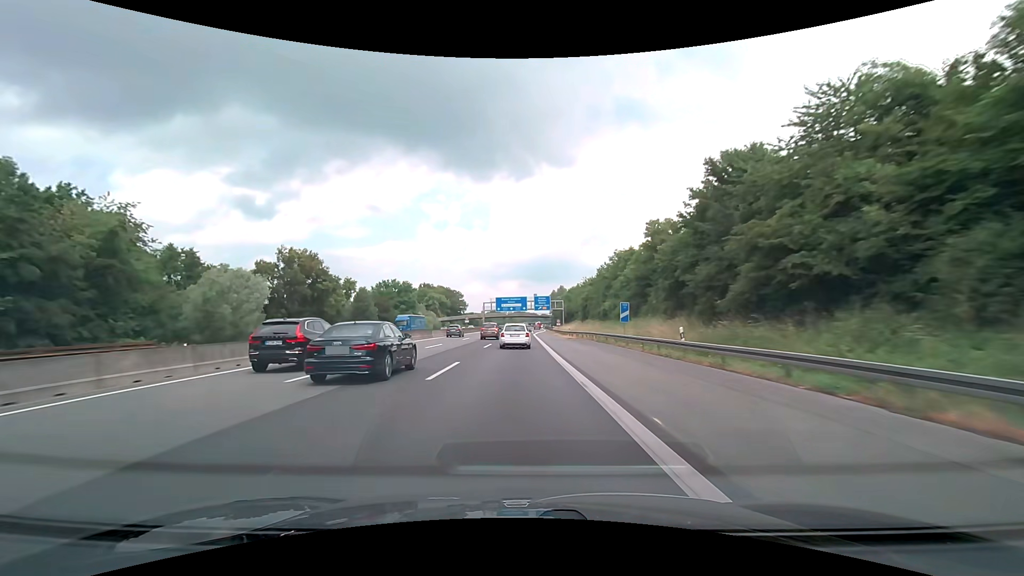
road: motorway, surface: asphalt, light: Day
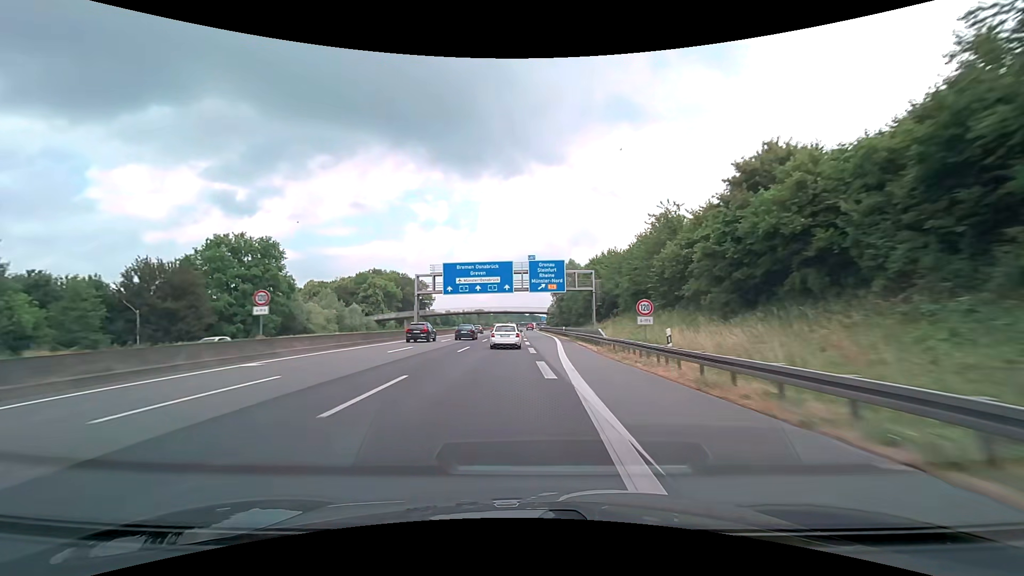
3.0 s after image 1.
(+0.6, +76.8) m; +1°
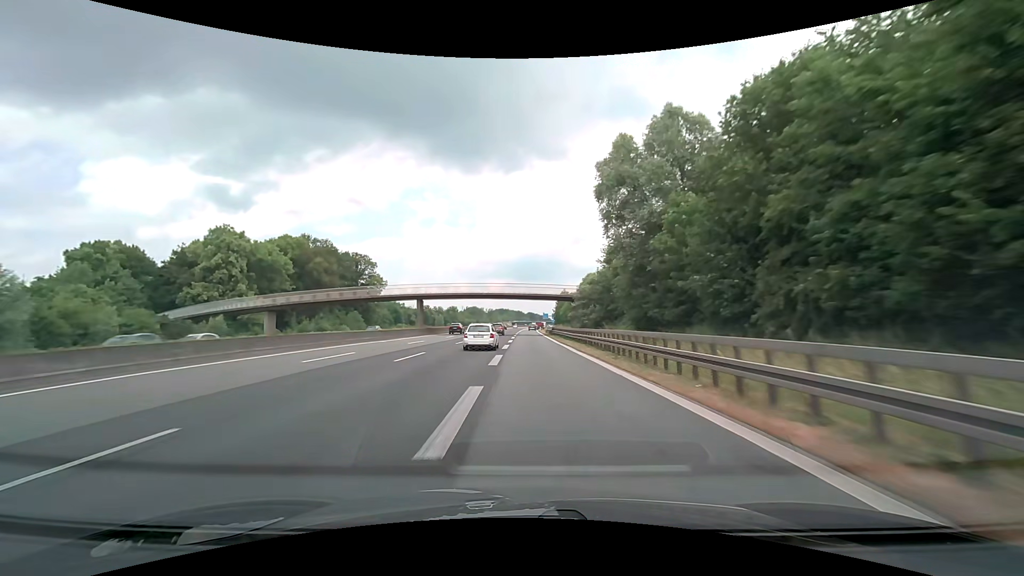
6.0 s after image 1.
(+1.0, +78.6) m; 0°
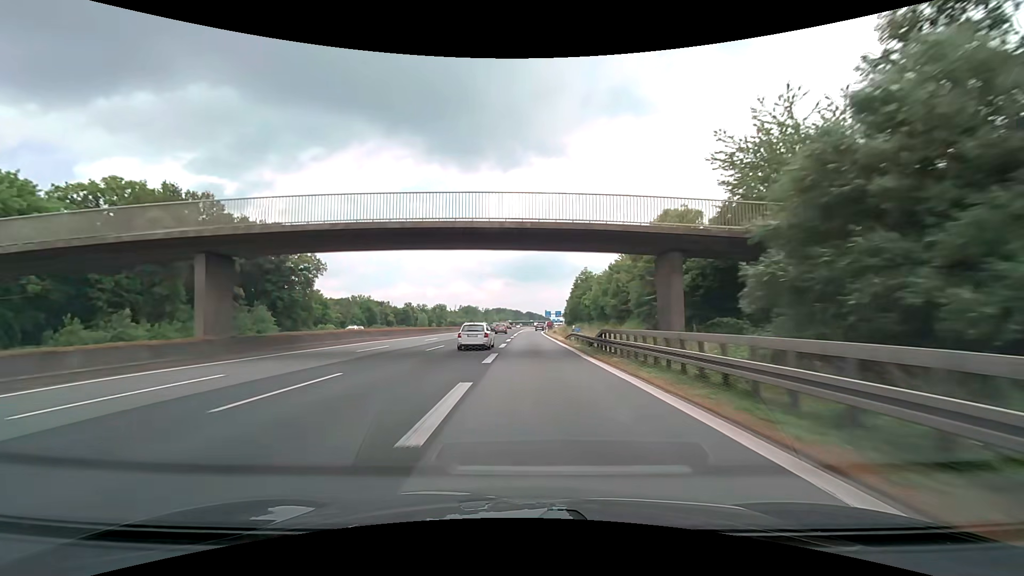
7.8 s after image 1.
(+0.3, +46.4) m; 0°
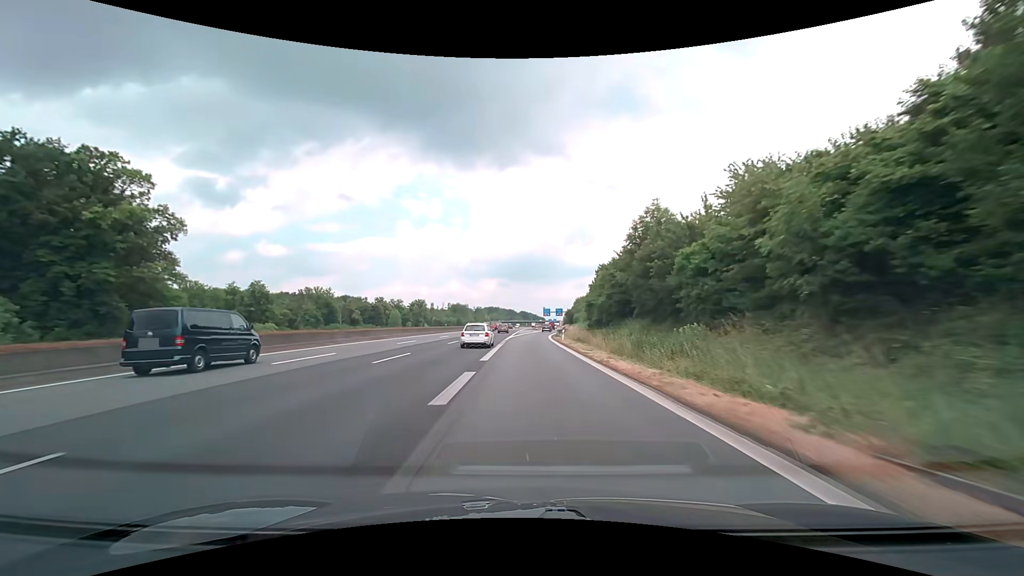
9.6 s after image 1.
(+0.1, +44.1) m; 0°
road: motorway_link
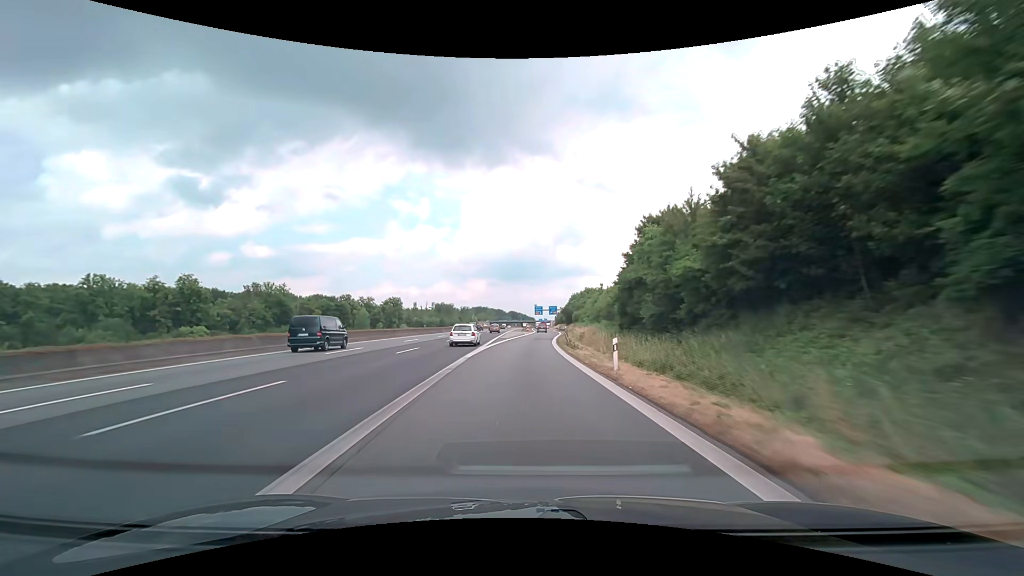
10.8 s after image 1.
(+0.5, +28.7) m; +1°
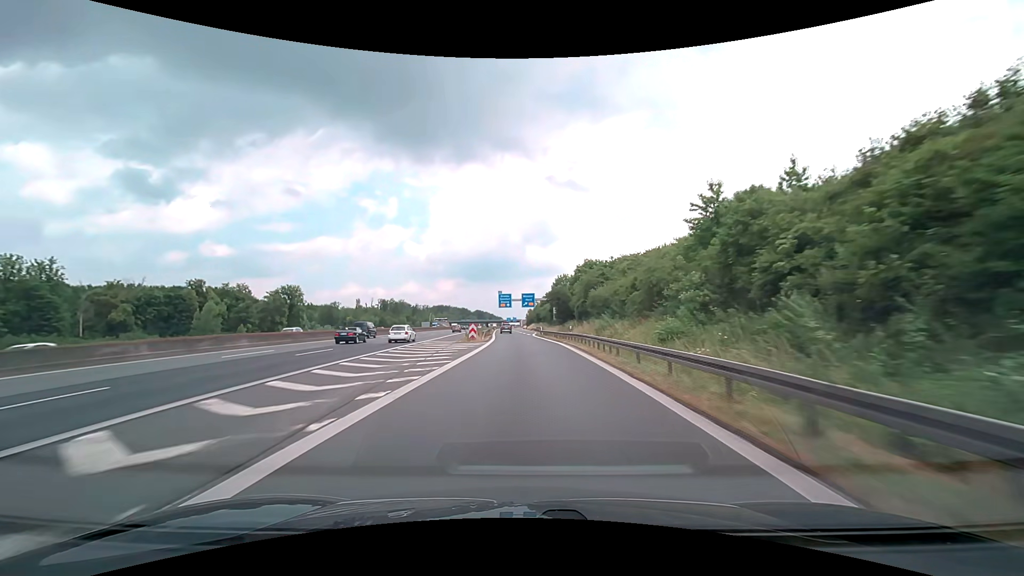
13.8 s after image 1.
(+2.7, +71.3) m; +4°
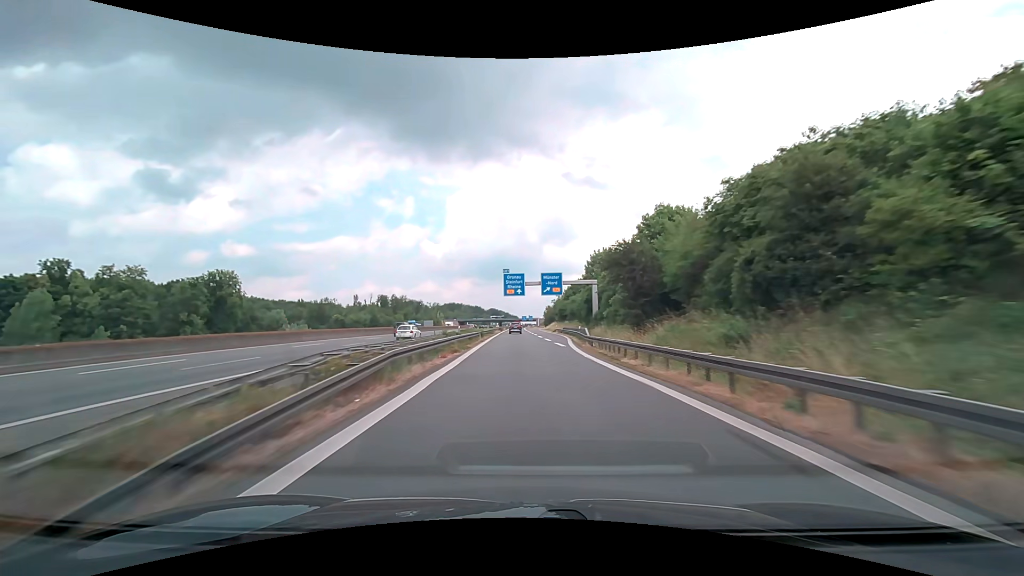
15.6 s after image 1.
(-0.6, +43.3) m; -2°
(0, +10) (0, +20) (0, +30) (0, +40) (-1, +50) (-1, +60) (-1, +70) (-1, +80) (-1, +90) (-1, +100) m
